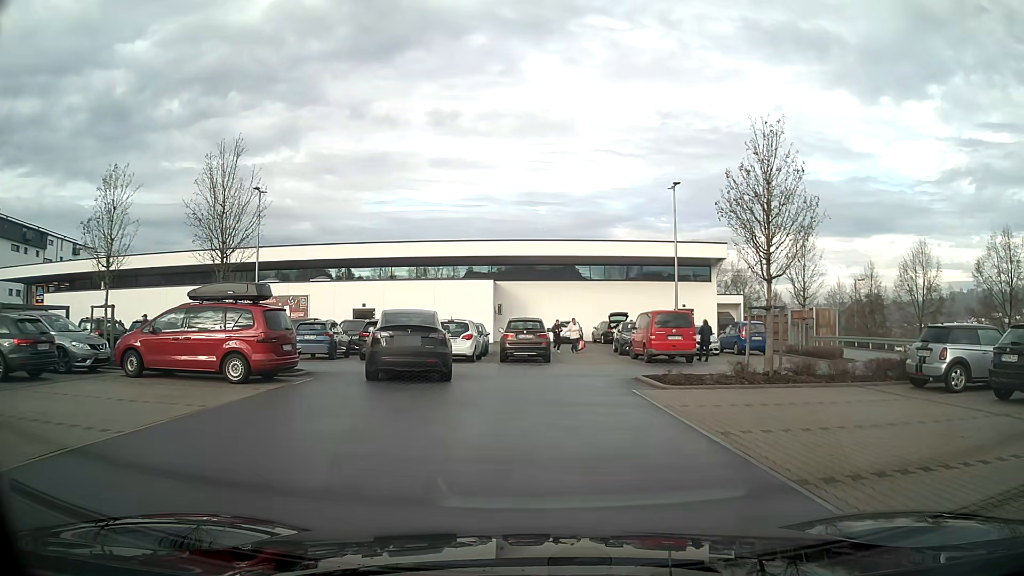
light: Day
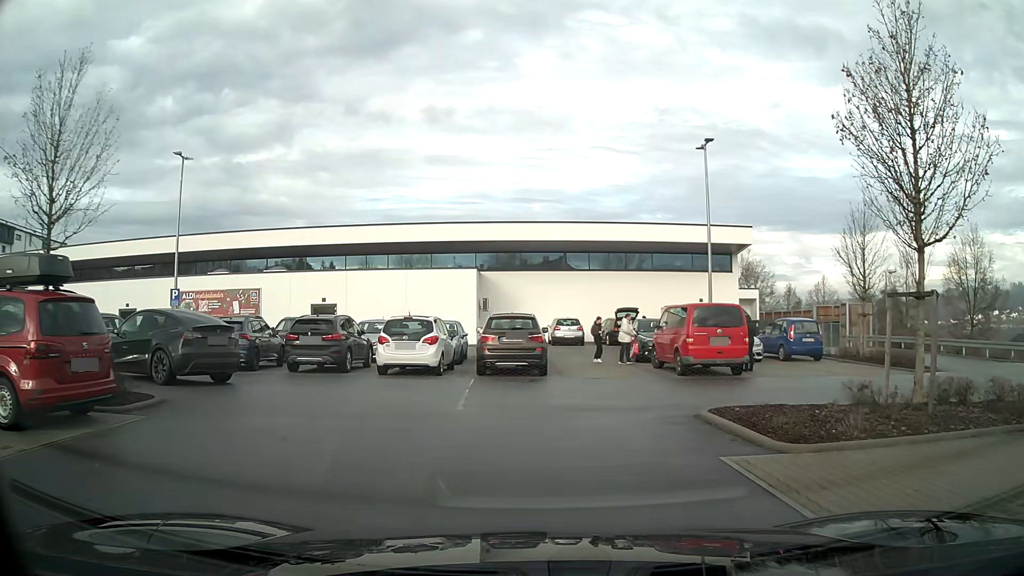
(+0.1, +7.1) m; +1°
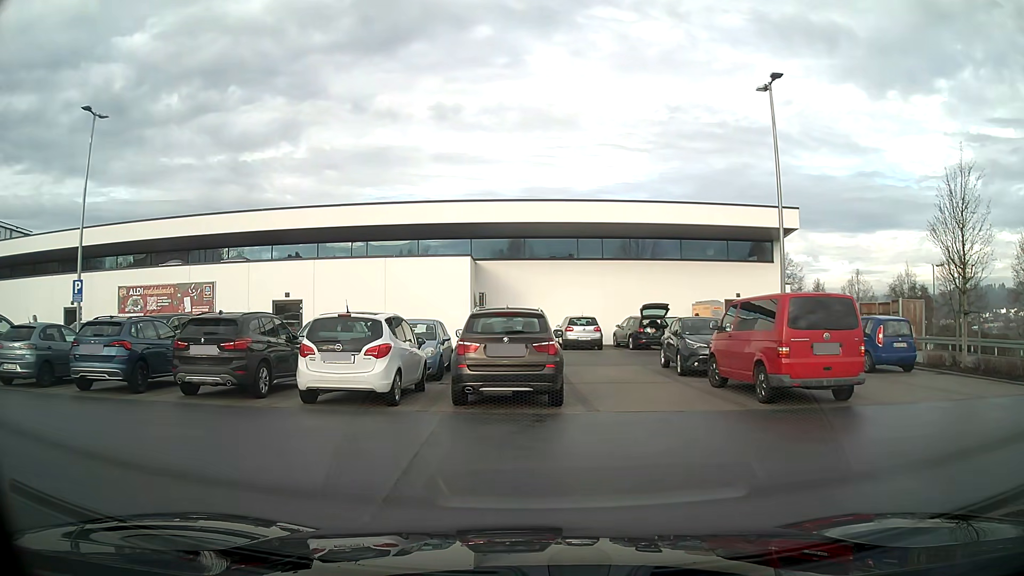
(0.0, +6.4) m; -1°
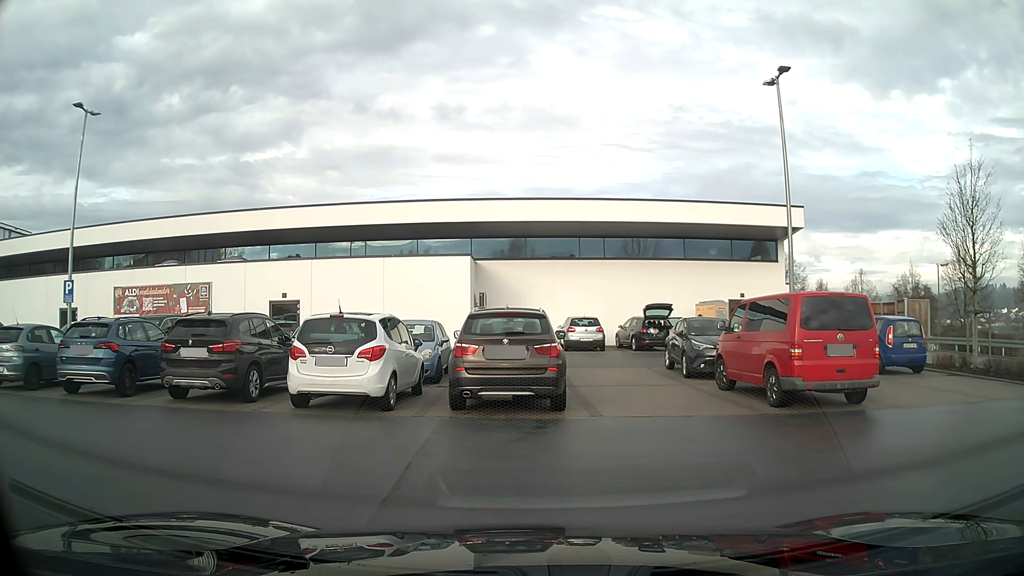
(0.0, +0.5) m; 0°
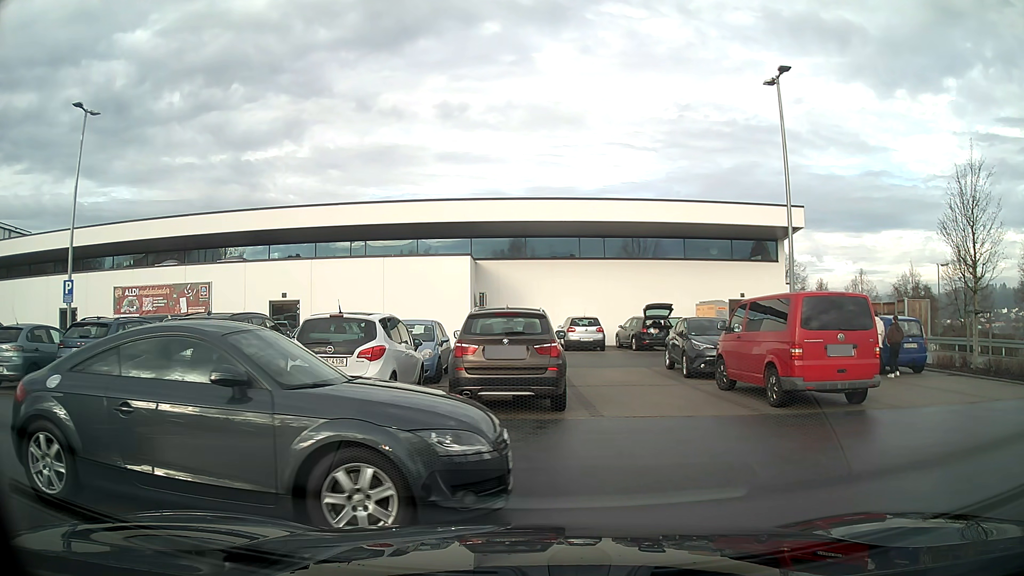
(0.0, +0.1) m; 0°
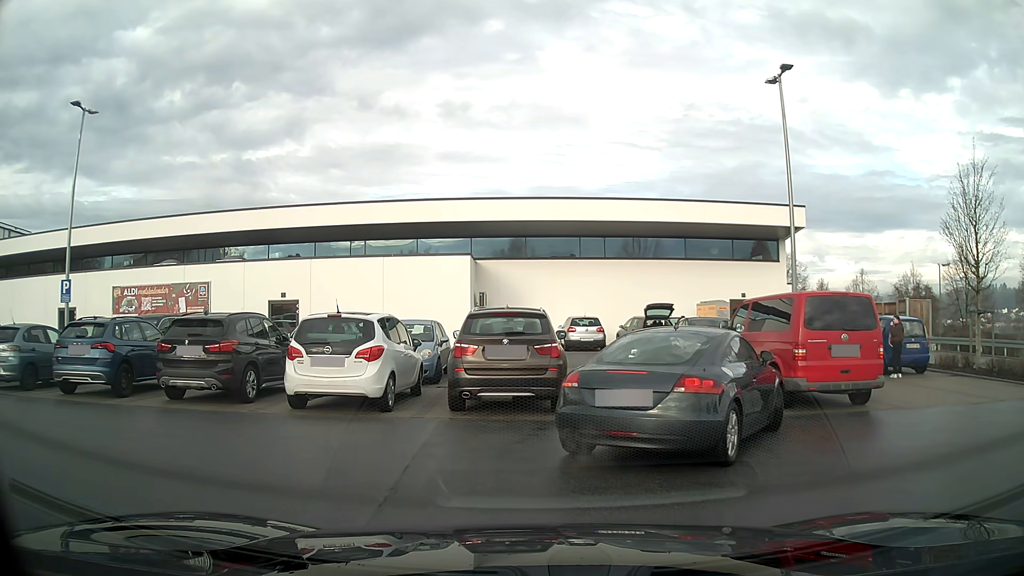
(0.0, +0.1) m; 0°
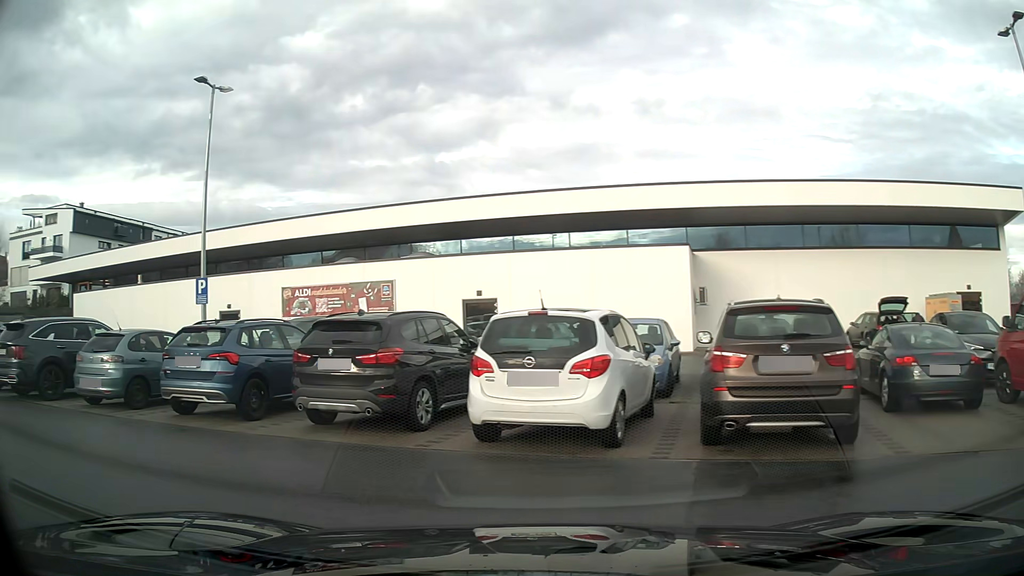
(-0.5, +3.2) m; -23°
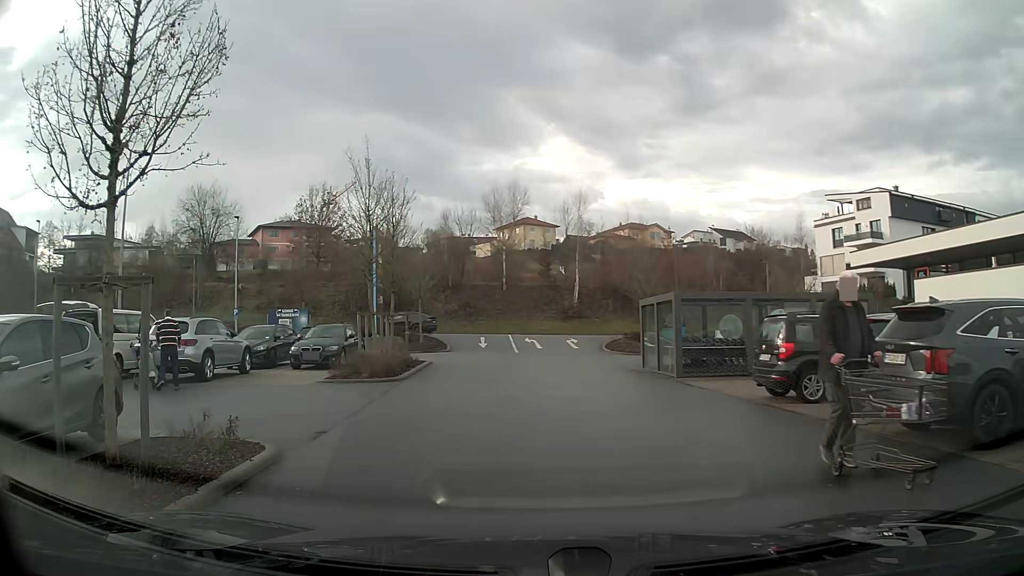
(-4.3, +5.5) m; -67°
(+1, +10) (+2, +20) (+2, +30) (+3, +40) (+10, +47) (+20, +48) (+30, +49) (+39, +51) (+49, +53) (+59, +55) m
